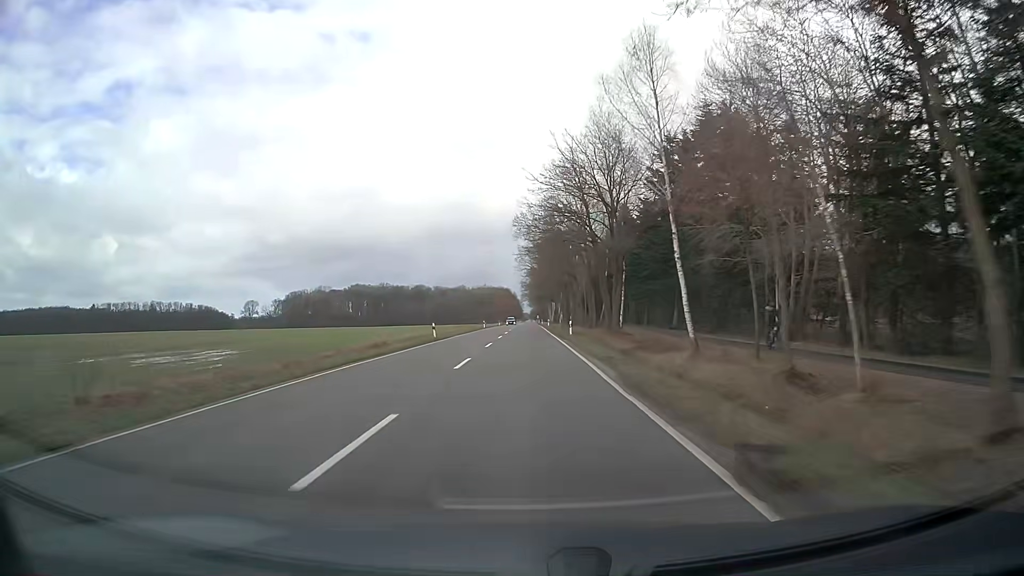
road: secondary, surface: asphalt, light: Day
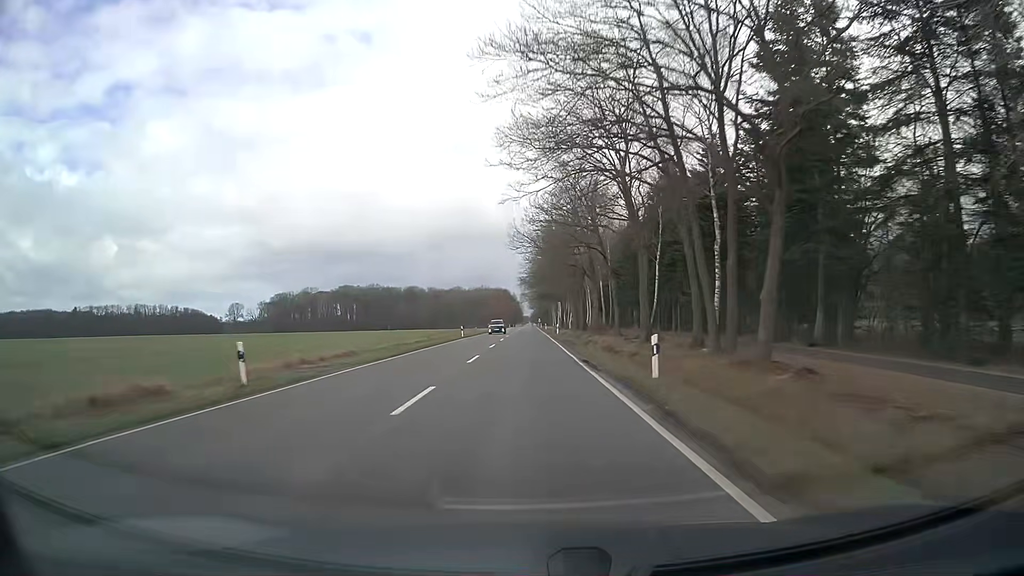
(-0.1, +31.6) m; 0°
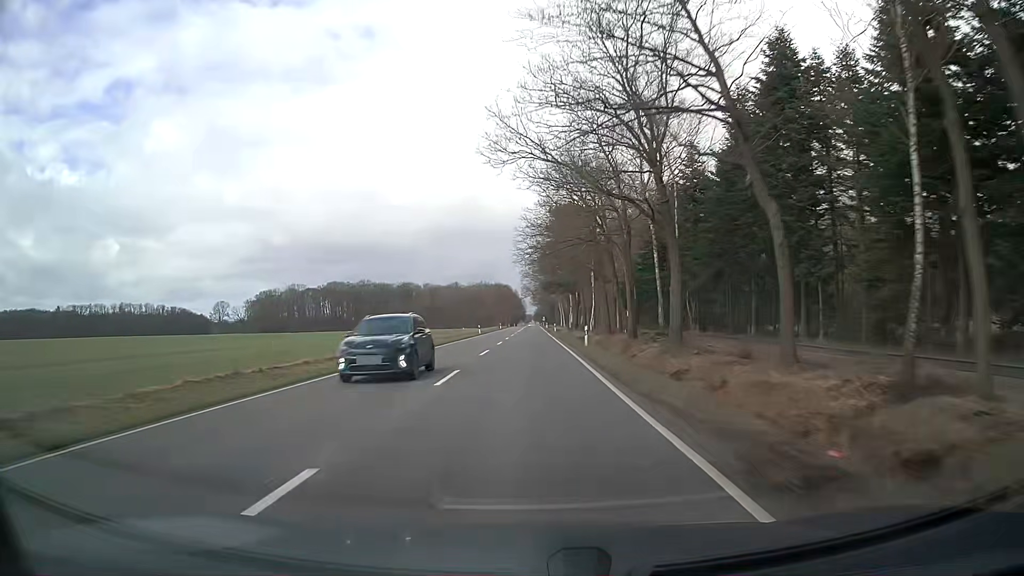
(-0.1, +31.6) m; 0°
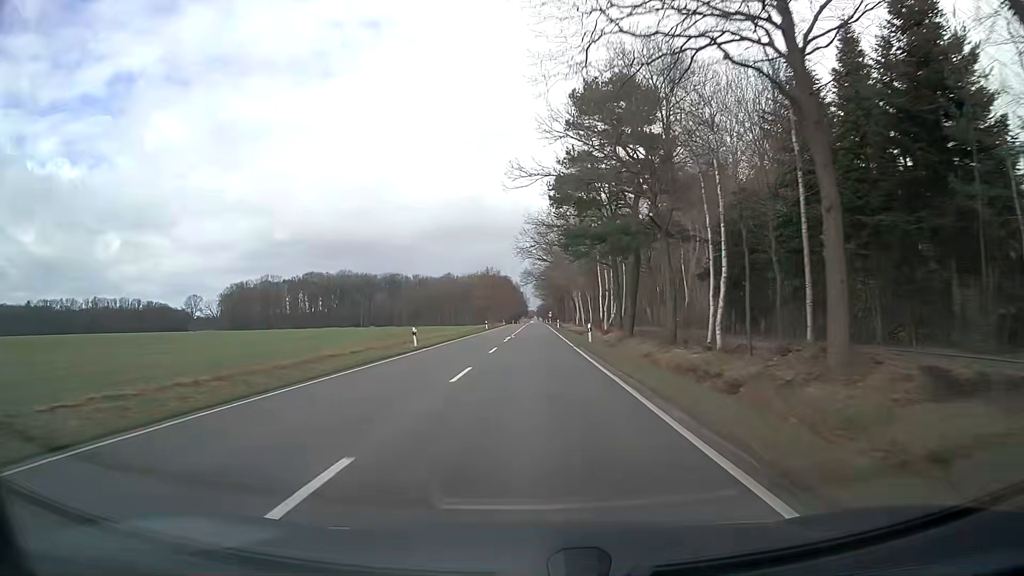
(-0.3, +47.4) m; -1°
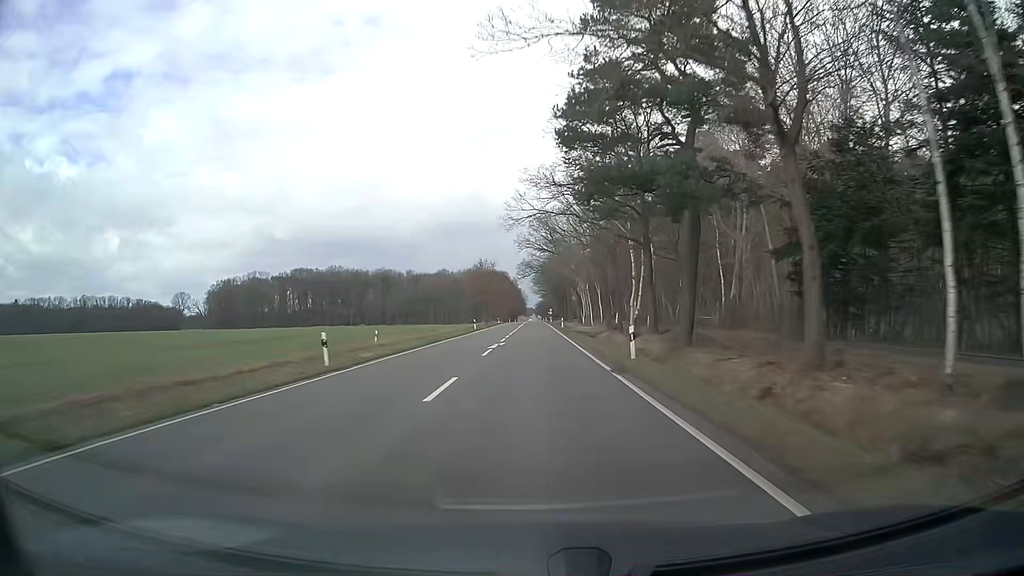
(0.0, +15.6) m; 0°
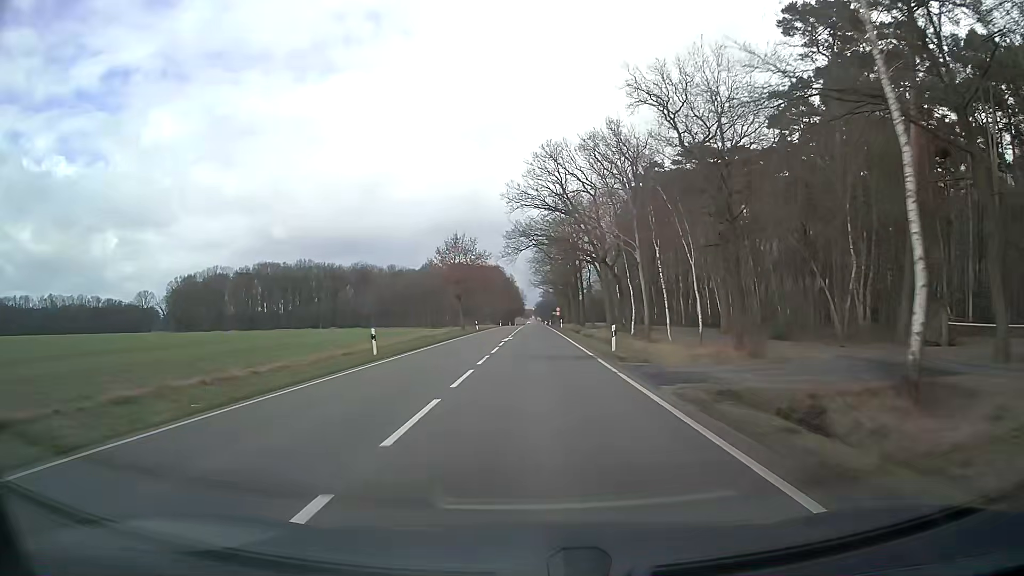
(+0.1, +45.4) m; 0°
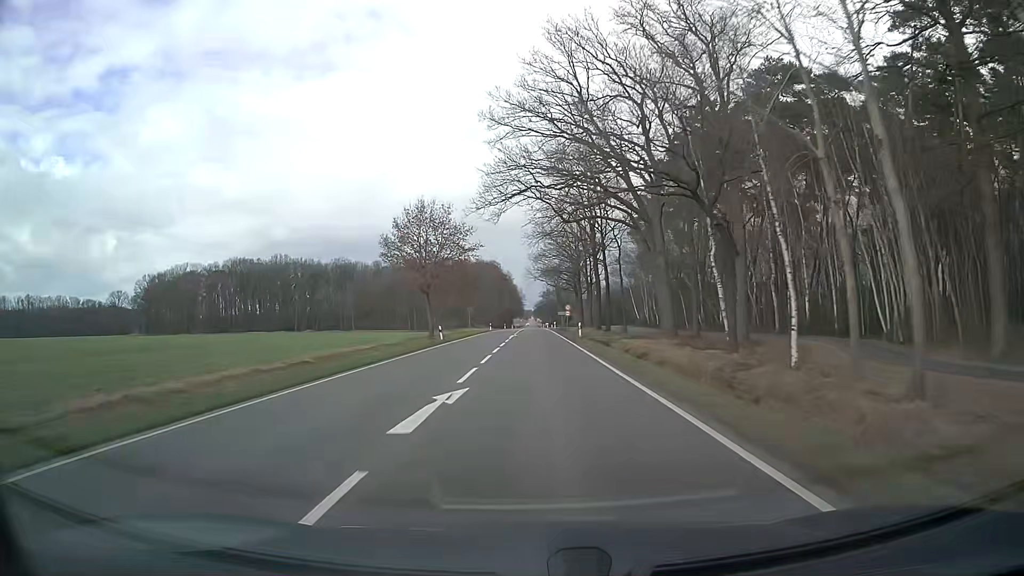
(+0.1, +29.0) m; 0°
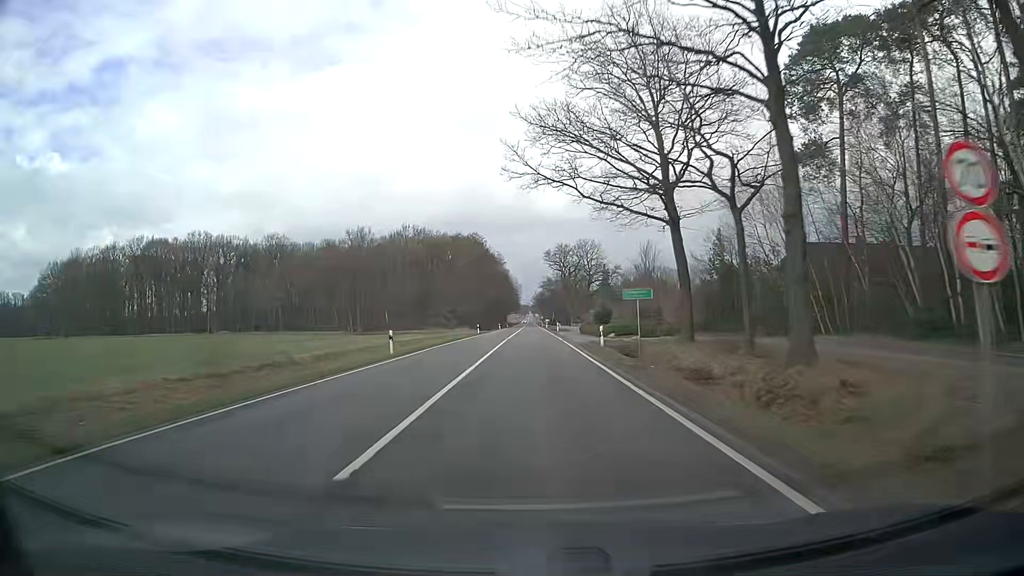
(+0.3, +67.8) m; 0°
(0, +10) (0, +20) (0, +30) (0, +40) (0, +50) (+1, +60) (+1, +70) (+1, +80) (+1, +90) (+1, +100) m
